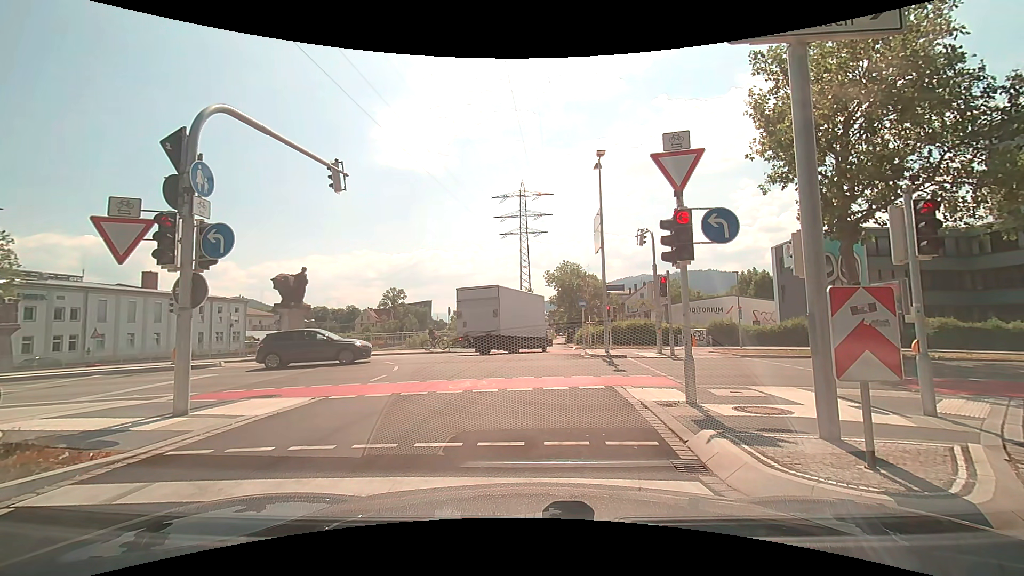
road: trunk_link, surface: asphalt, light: Day
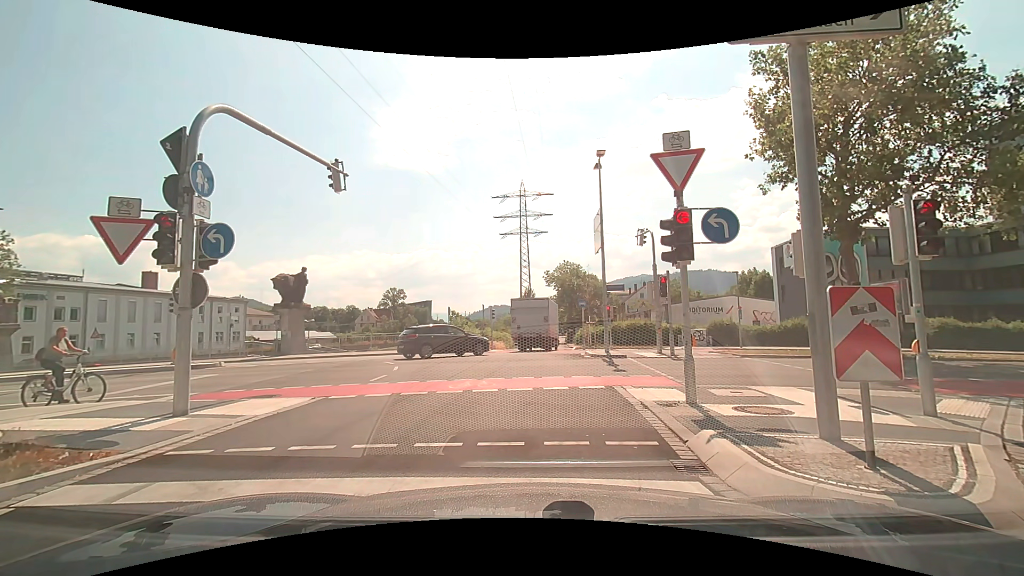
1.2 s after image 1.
(0.0, 0.0) m; 0°
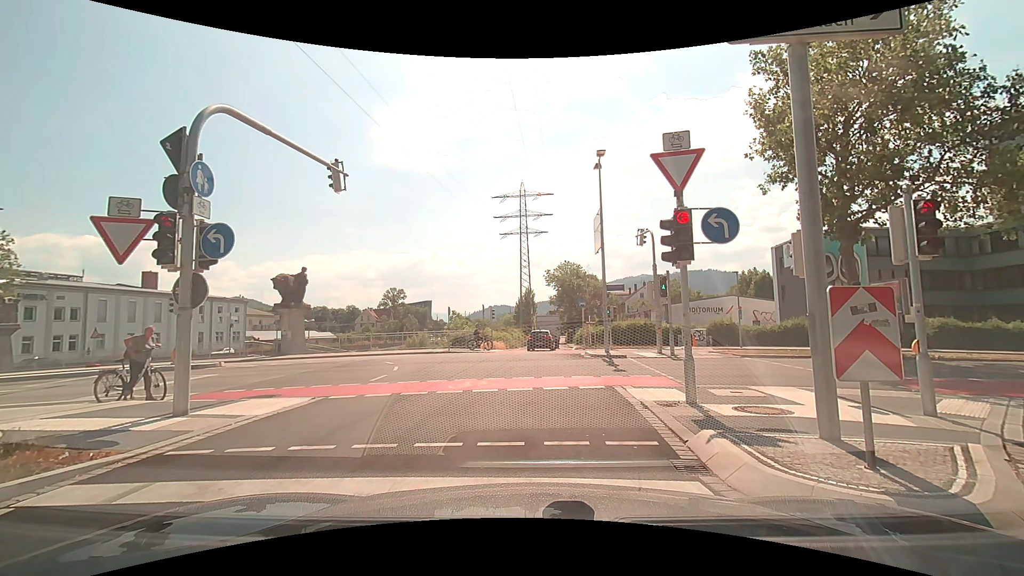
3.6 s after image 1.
(0.0, 0.0) m; 0°
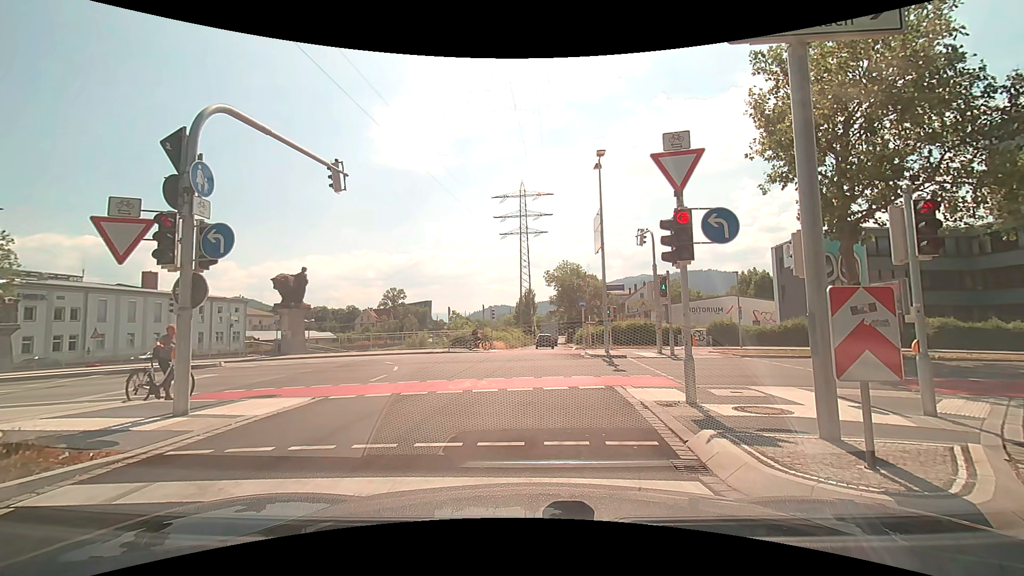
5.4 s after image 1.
(0.0, 0.0) m; 0°
